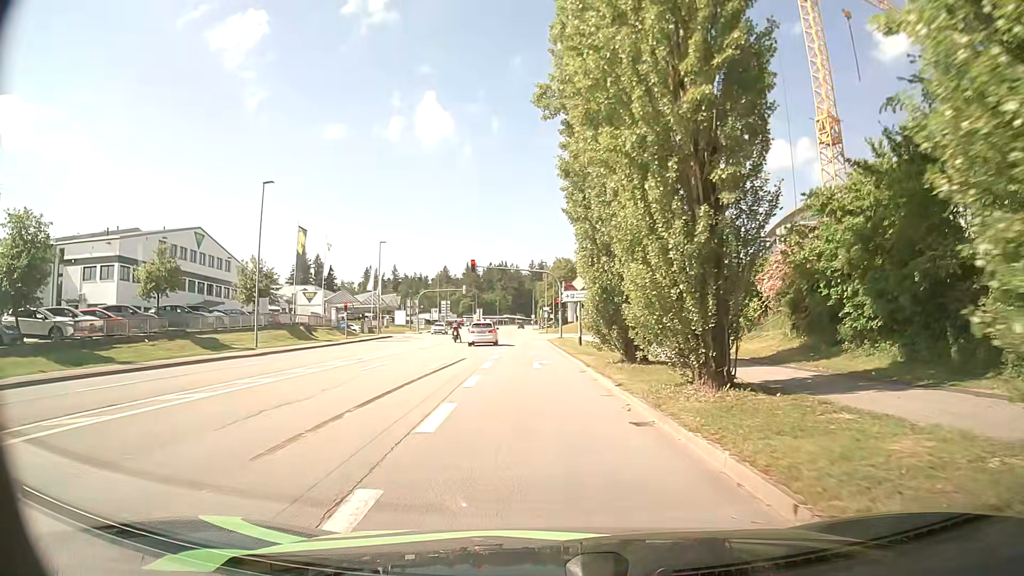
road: tertiary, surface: asphalt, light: Day
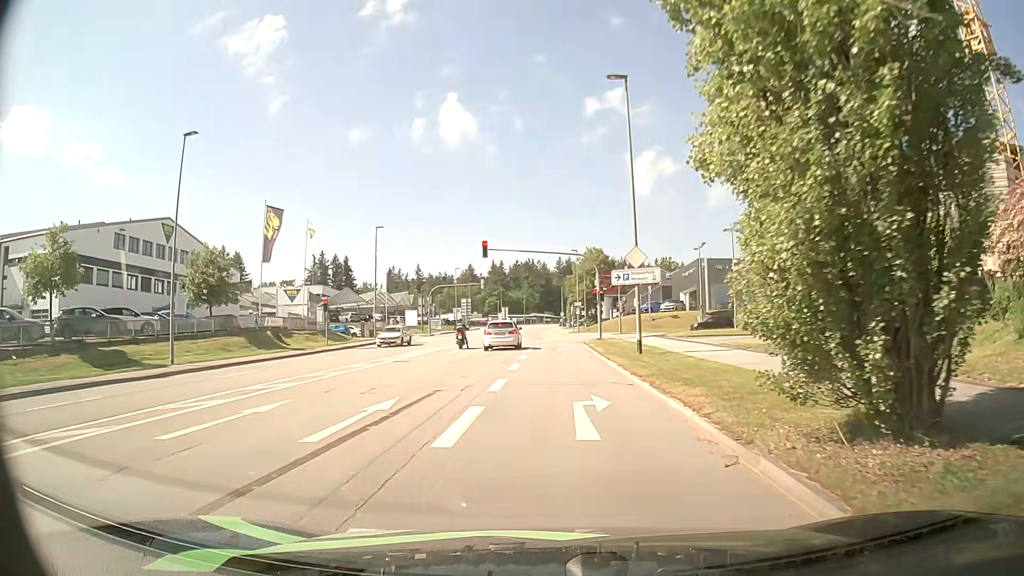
(-0.4, +13.2) m; -2°
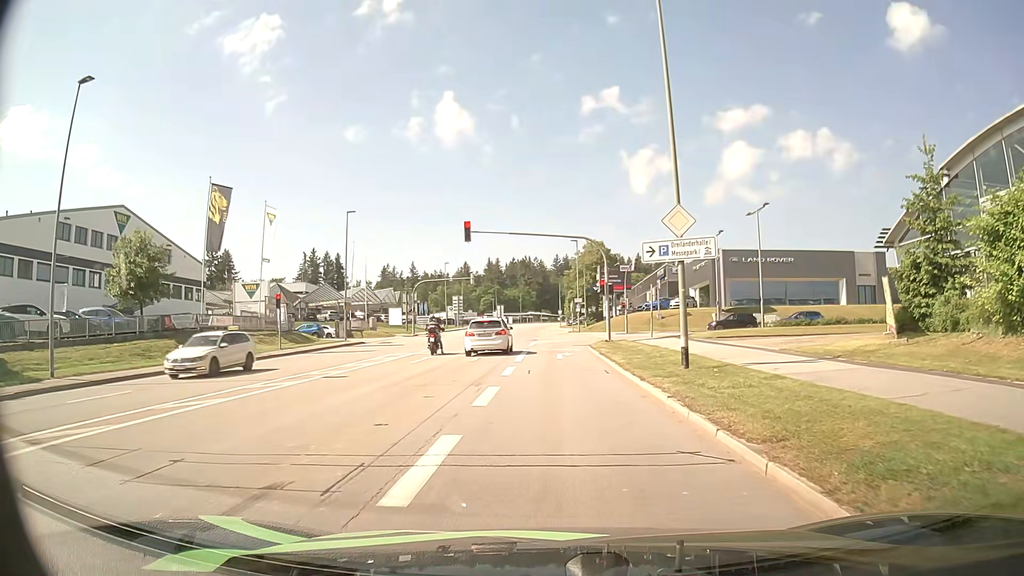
(0.0, +8.3) m; 0°
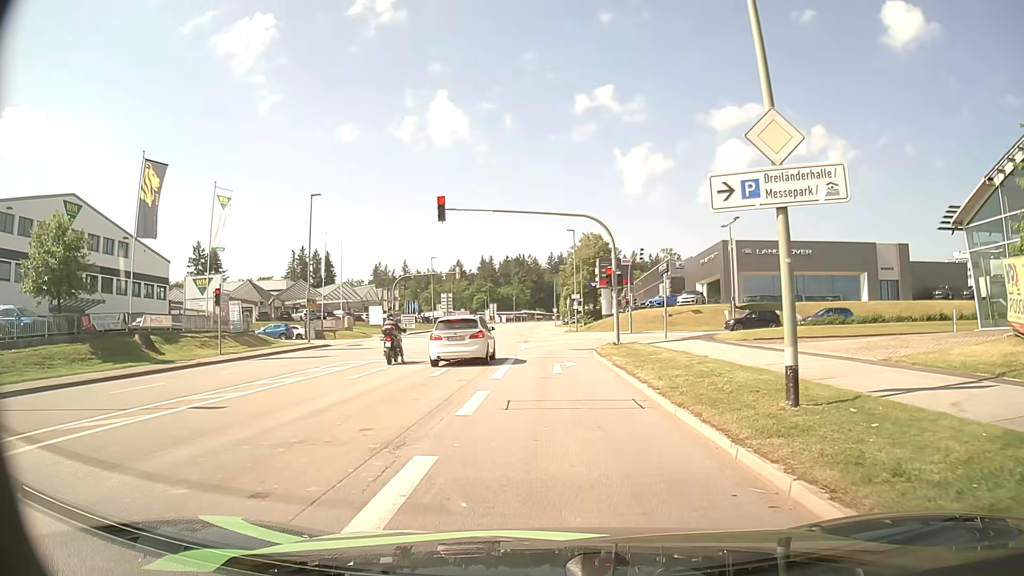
(0.0, +7.2) m; 0°
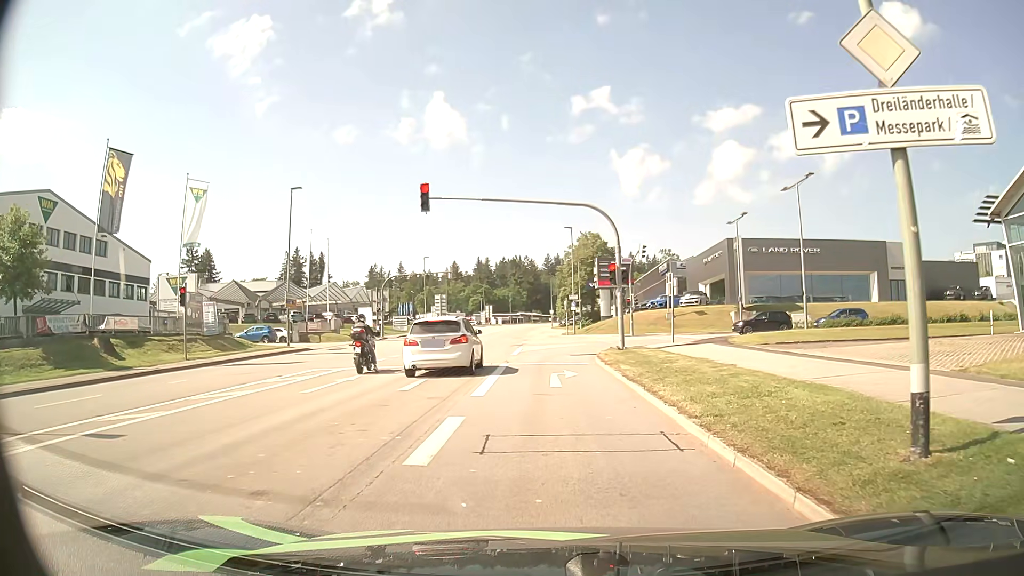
(0.0, +3.2) m; 0°
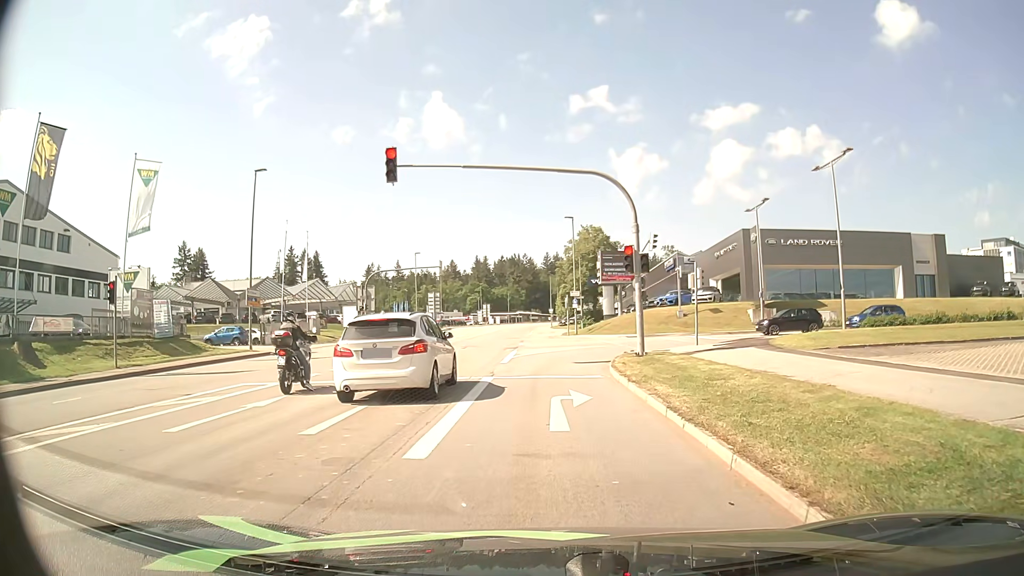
(0.0, +5.6) m; 0°
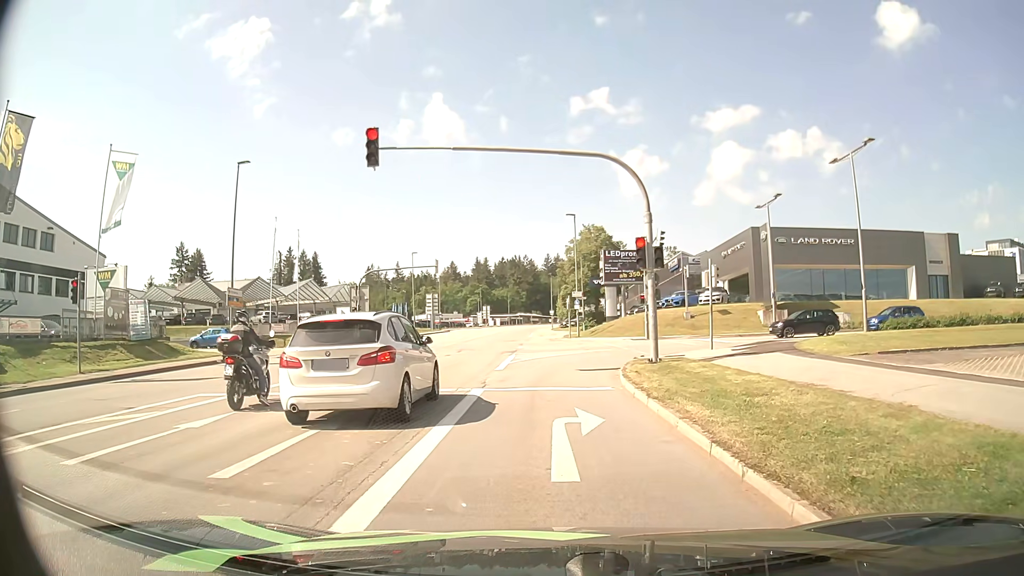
(0.0, +2.5) m; -2°
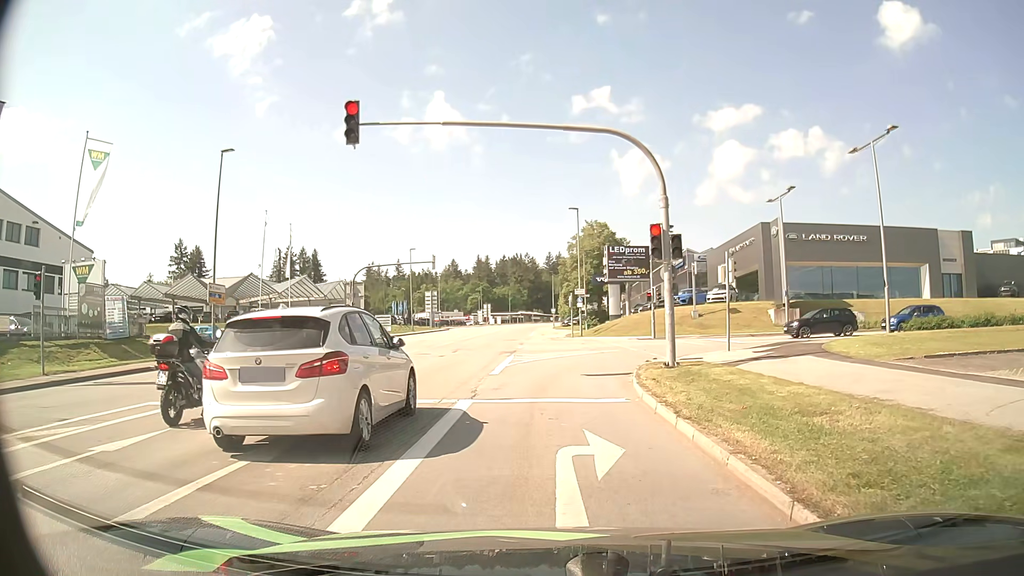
(+0.1, +2.3) m; +2°
(0, +10) (0, +20) (+5, +29) (+14, +33) (+24, +33) (+34, +33) (+43, +31) (+53, +30) (+63, +28) (+73, +25) m
